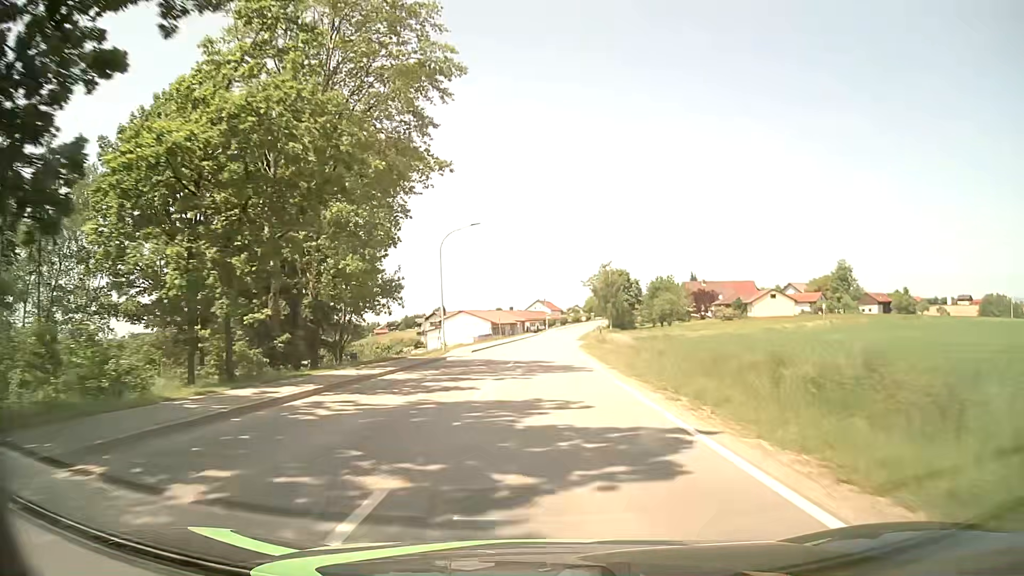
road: tertiary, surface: asphalt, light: Day
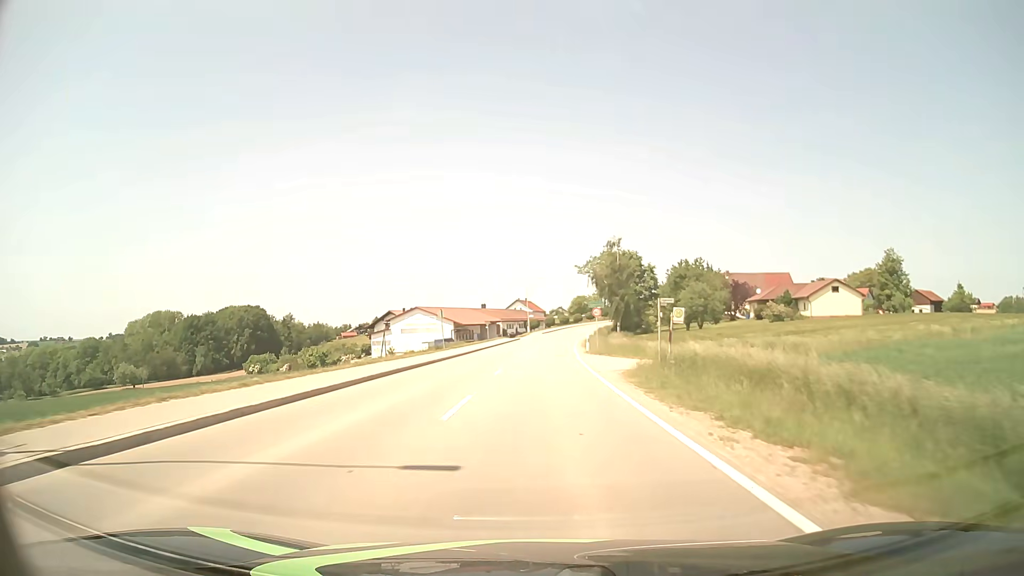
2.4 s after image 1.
(+0.6, +38.4) m; +1°
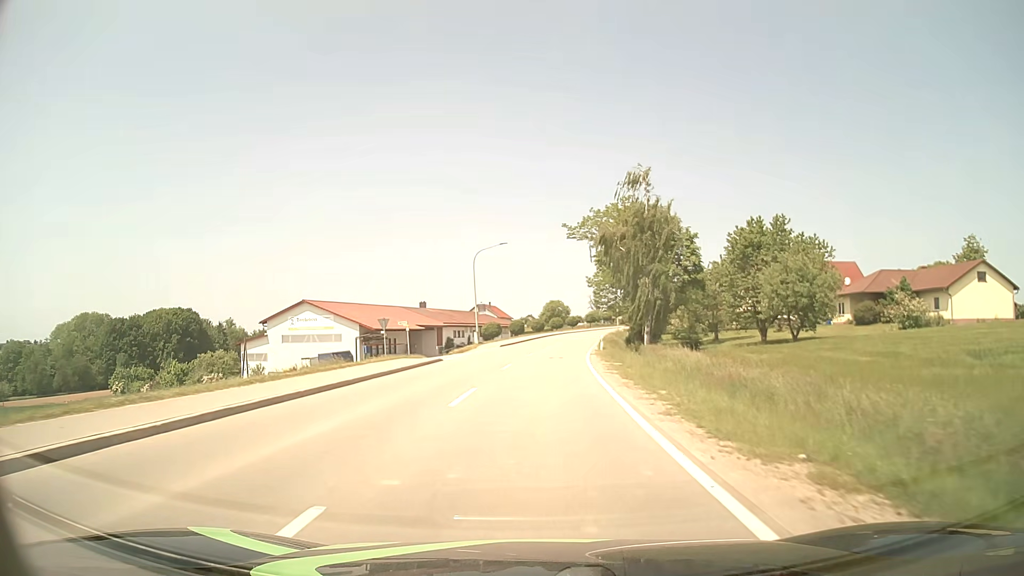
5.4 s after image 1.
(+1.3, +45.0) m; +3°
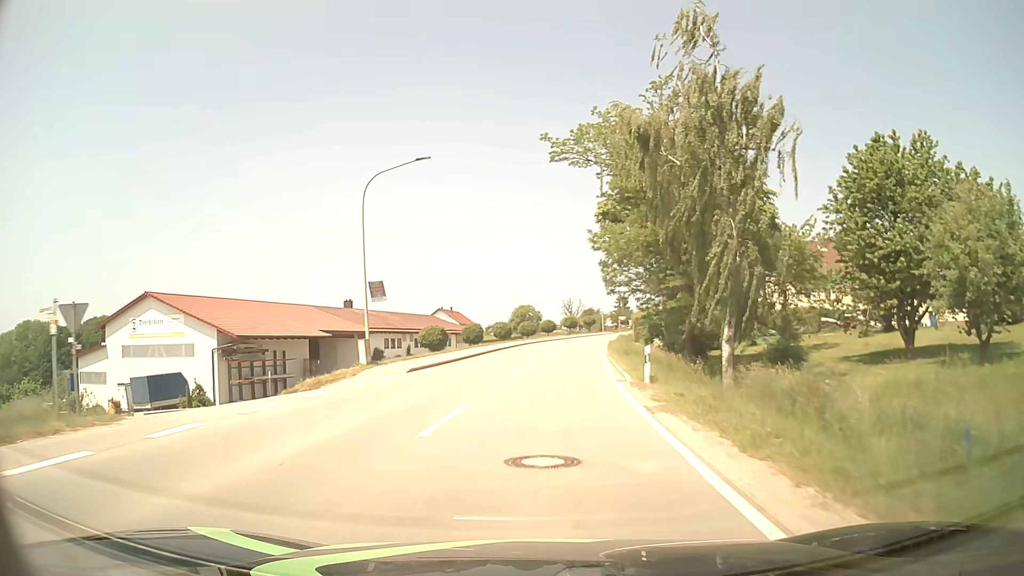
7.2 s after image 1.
(+0.5, +27.2) m; +2°
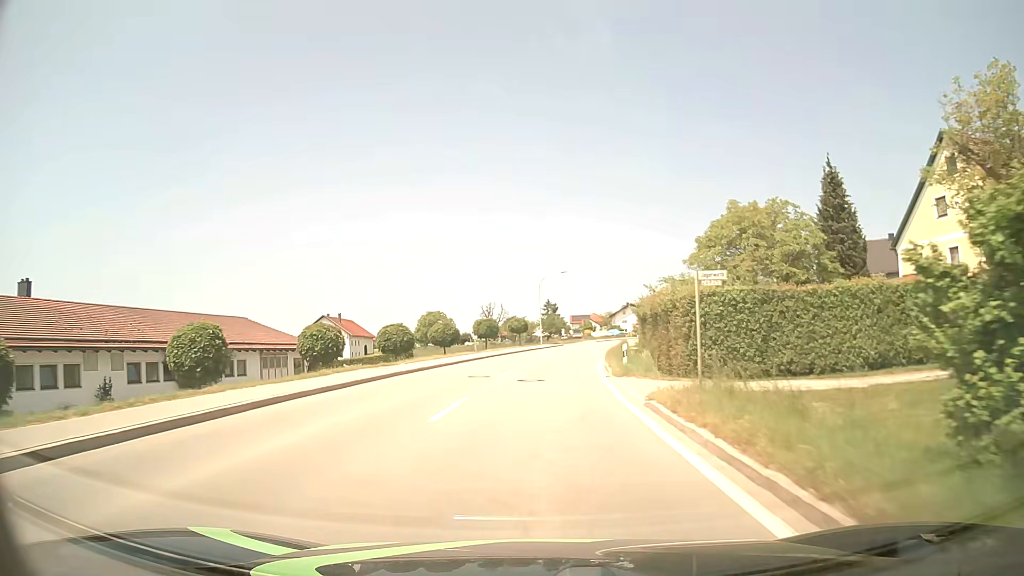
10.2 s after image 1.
(+2.5, +45.2) m; +7°
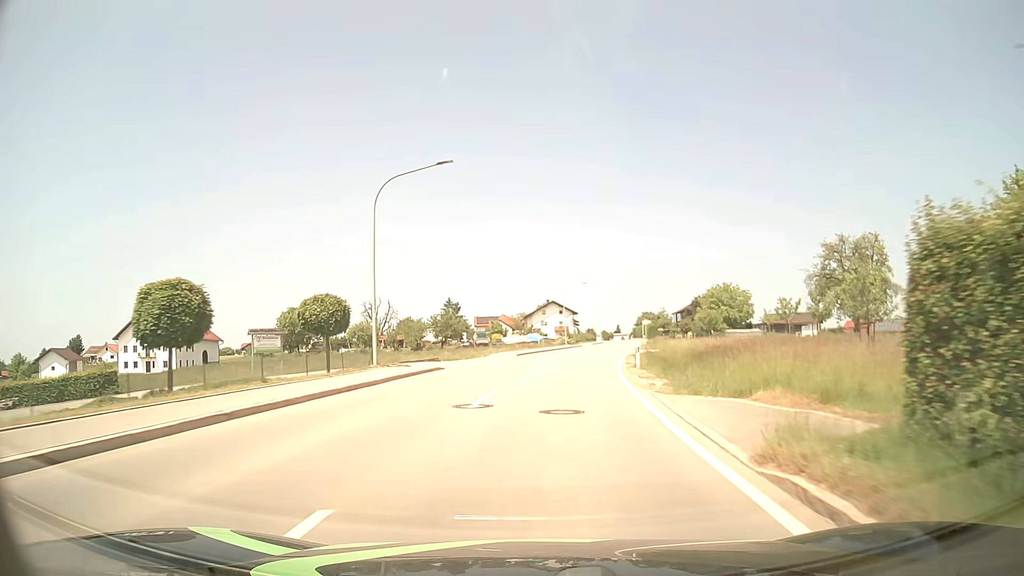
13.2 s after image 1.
(+2.5, +45.1) m; +8°
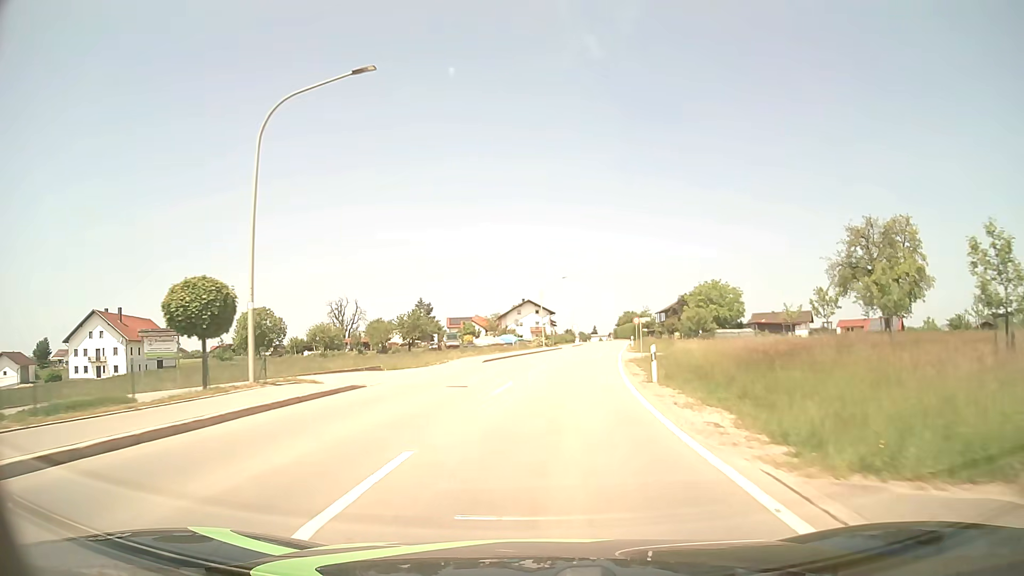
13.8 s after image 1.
(+0.2, +9.1) m; +2°
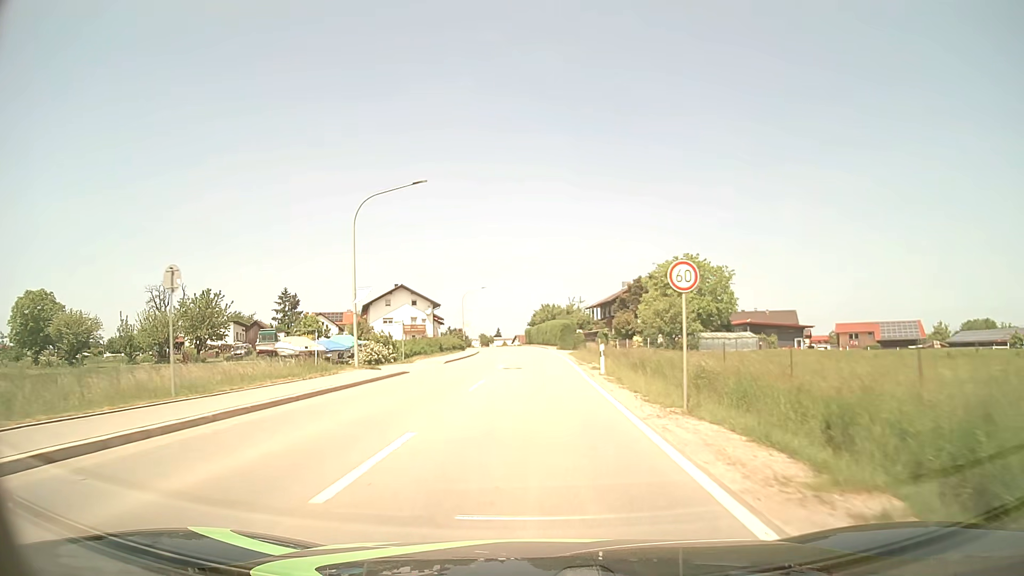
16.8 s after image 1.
(+4.0, +45.3) m; +8°
(0, +10) (0, +20) (0, +30) (0, +40) (0, +50) (0, +60) (-1, +70) (-1, +80) (-2, +90) (-3, +100) m
